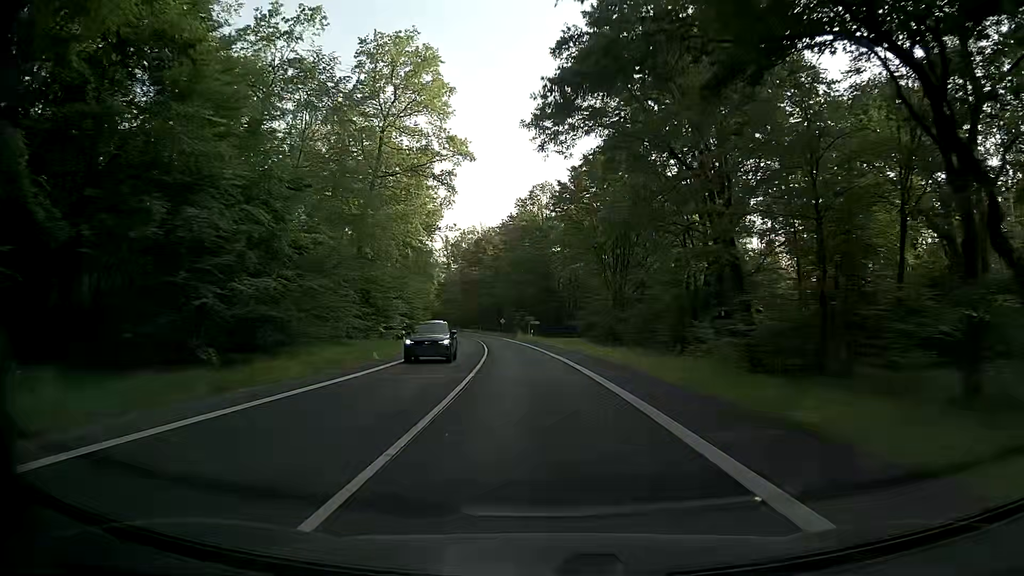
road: secondary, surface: asphalt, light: Day
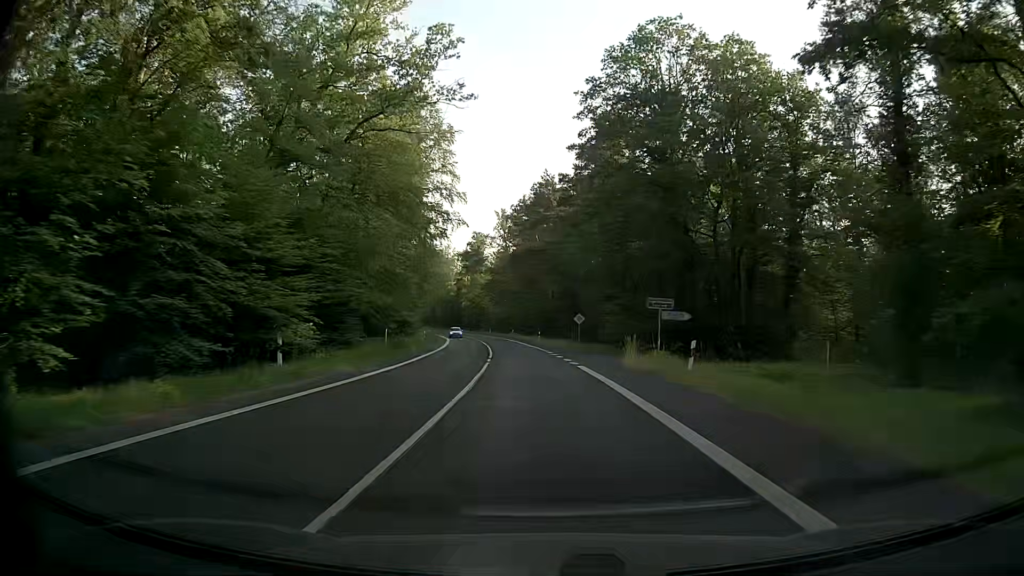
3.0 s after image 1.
(-3.5, +54.4) m; -7°
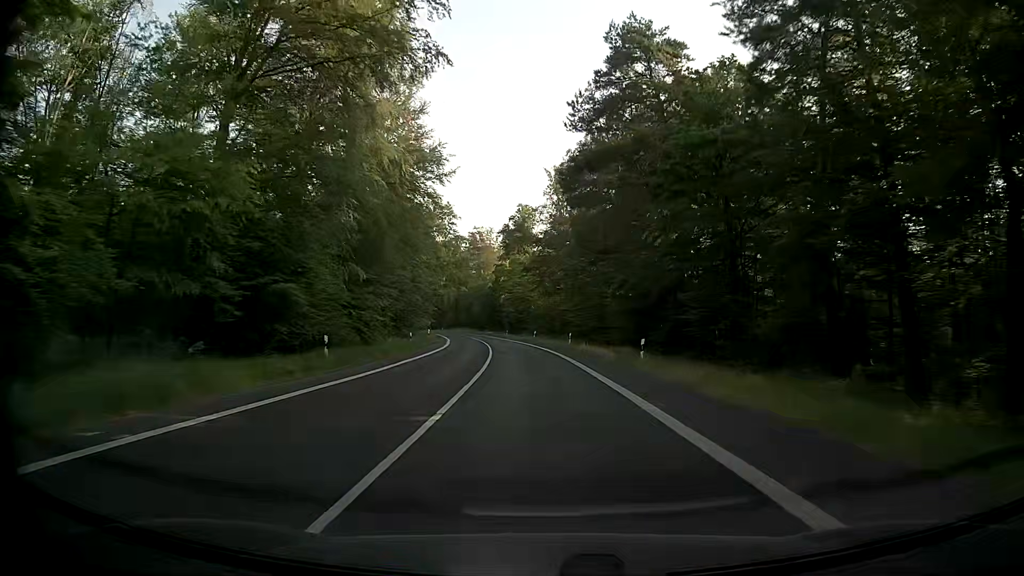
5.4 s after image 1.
(-1.9, +43.5) m; -7°
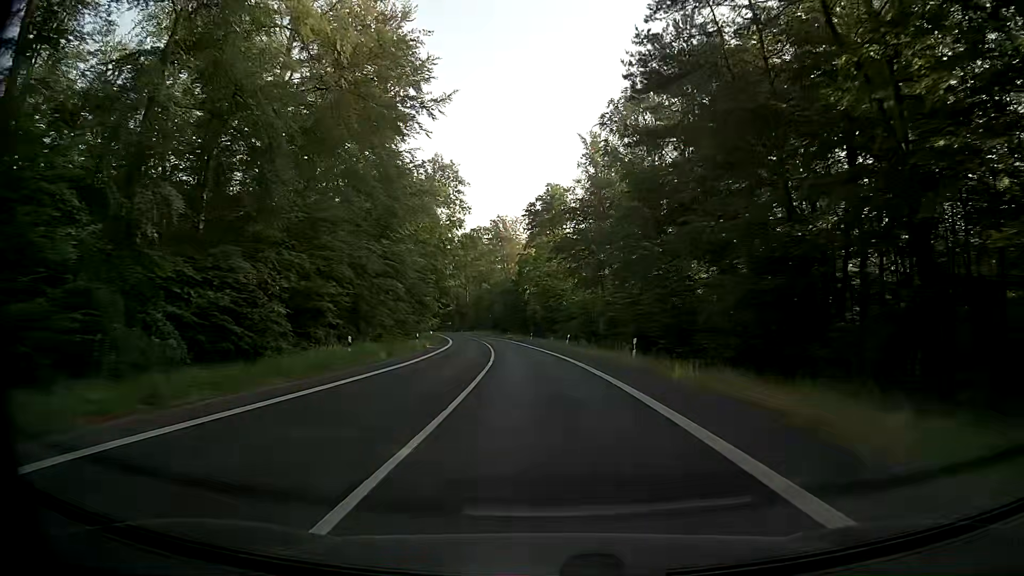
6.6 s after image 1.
(+0.1, +21.8) m; -1°
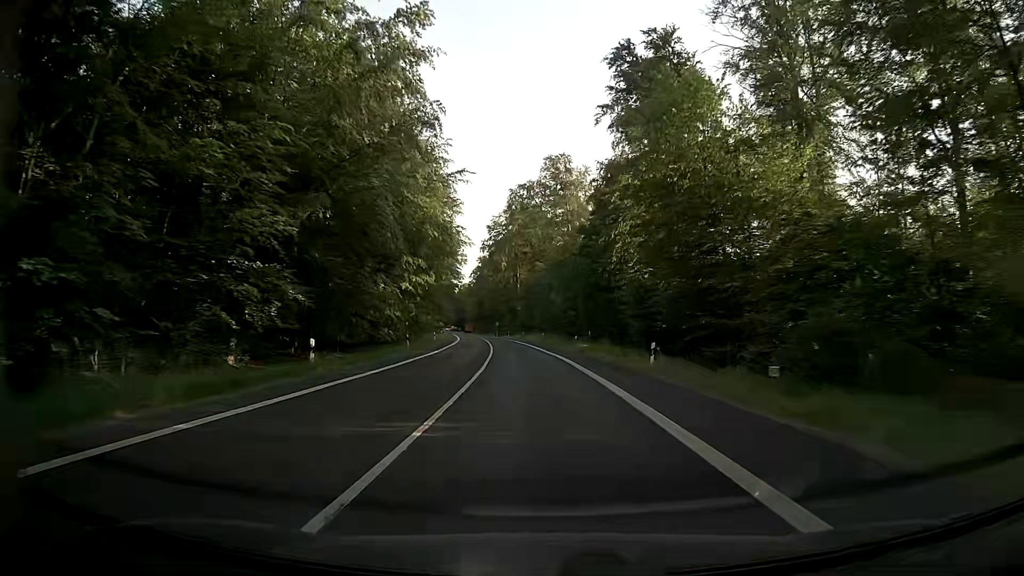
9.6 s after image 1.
(-2.6, +54.4) m; -5°
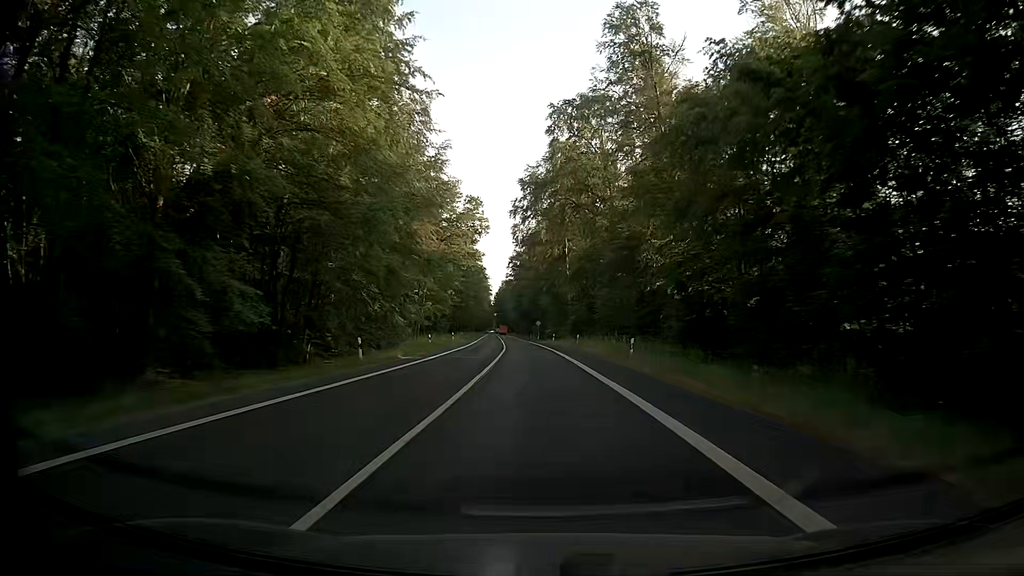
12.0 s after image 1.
(-1.8, +43.6) m; -4°
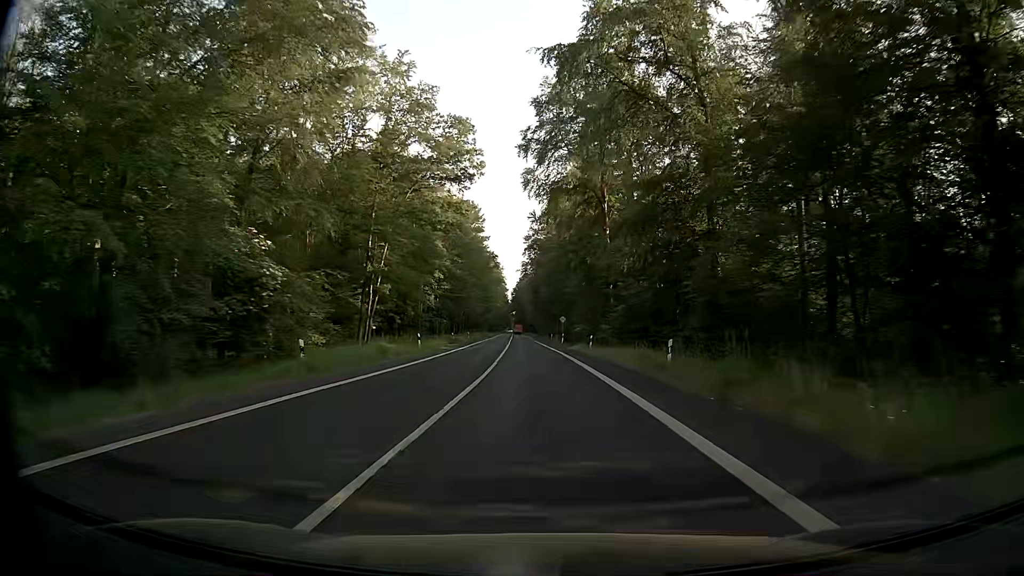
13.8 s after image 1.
(-0.8, +32.7) m; -2°
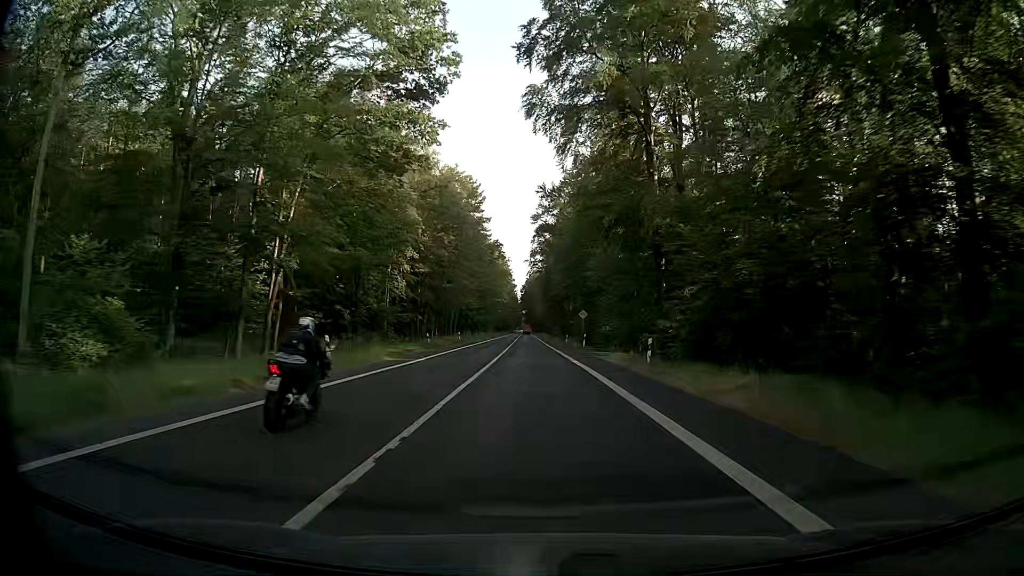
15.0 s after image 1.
(-0.3, +21.9) m; -2°
(0, +10) (0, +20) (0, +30) (0, +40) (-1, +50) (-1, +60) (-1, +70) (-1, +80) (-1, +90) (-2, +100) m
